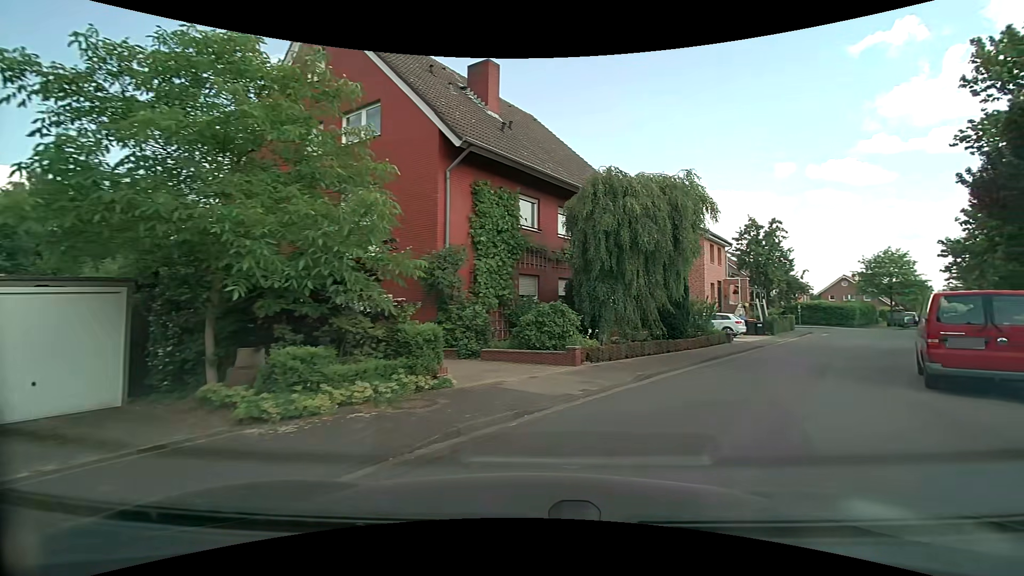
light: Day
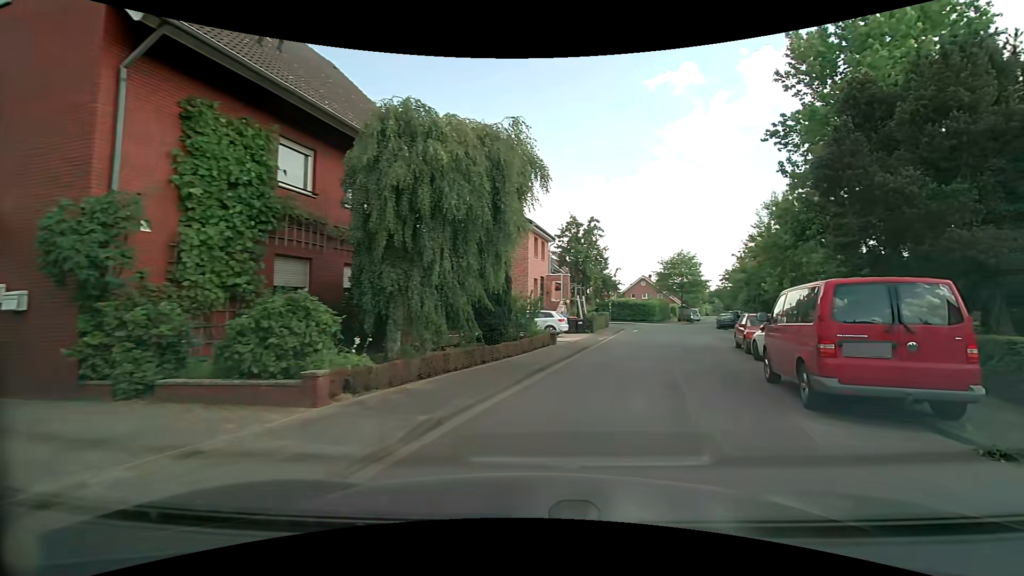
(+0.7, +4.9) m; +18°
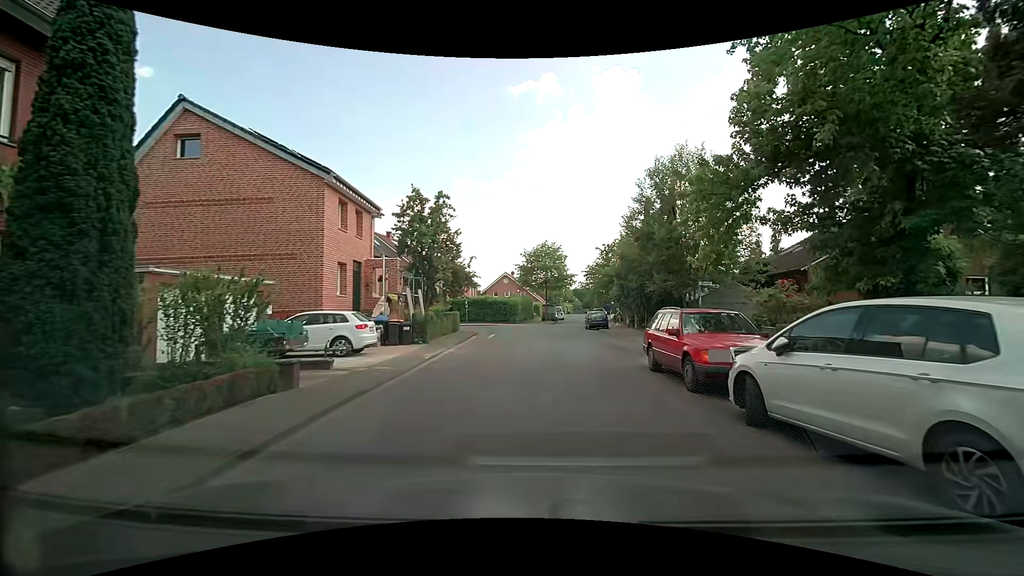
(+2.2, +10.6) m; +15°
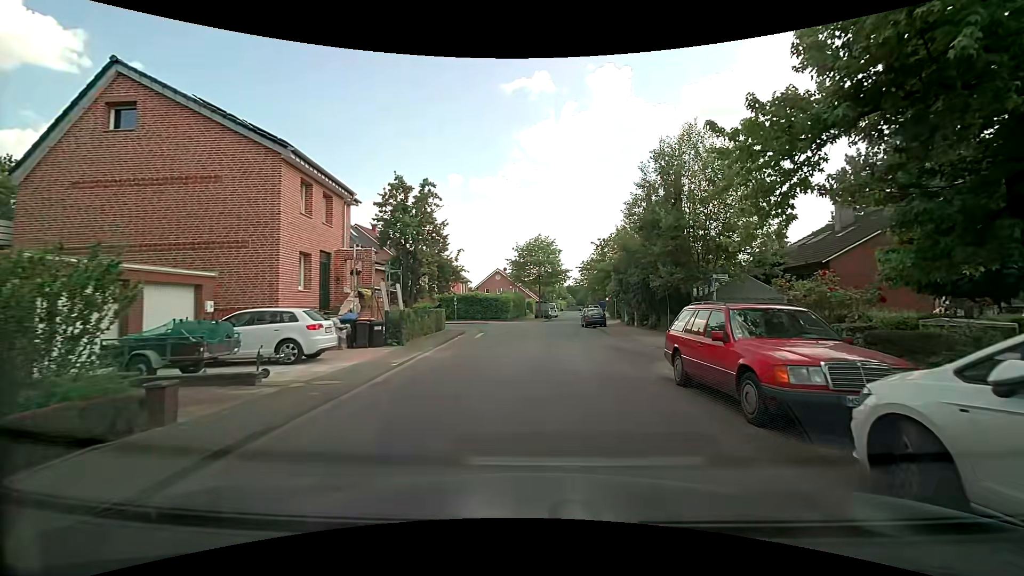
(+0.1, +2.8) m; +3°
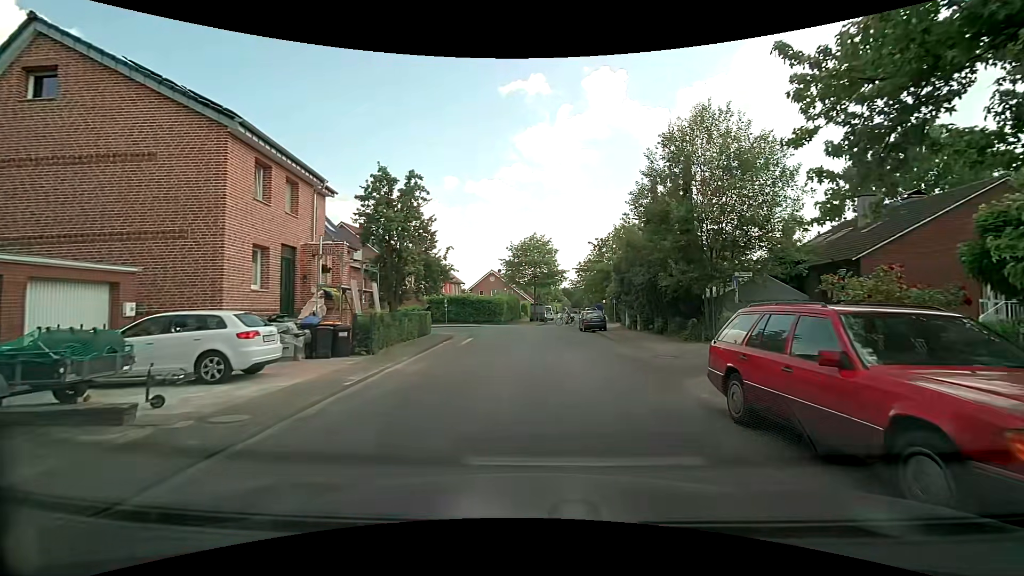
(0.0, +2.7) m; 0°
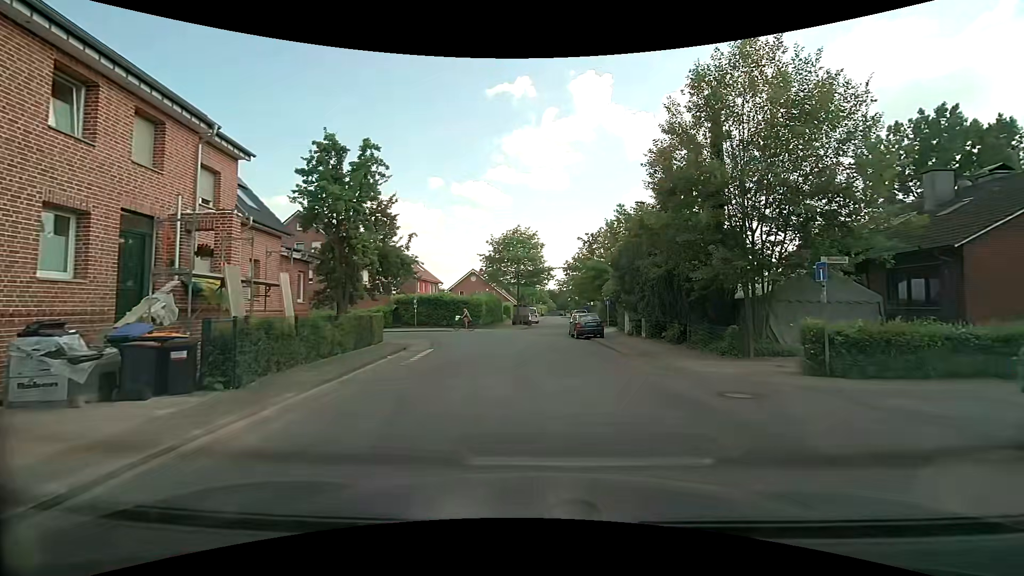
(+0.1, +6.2) m; +2°
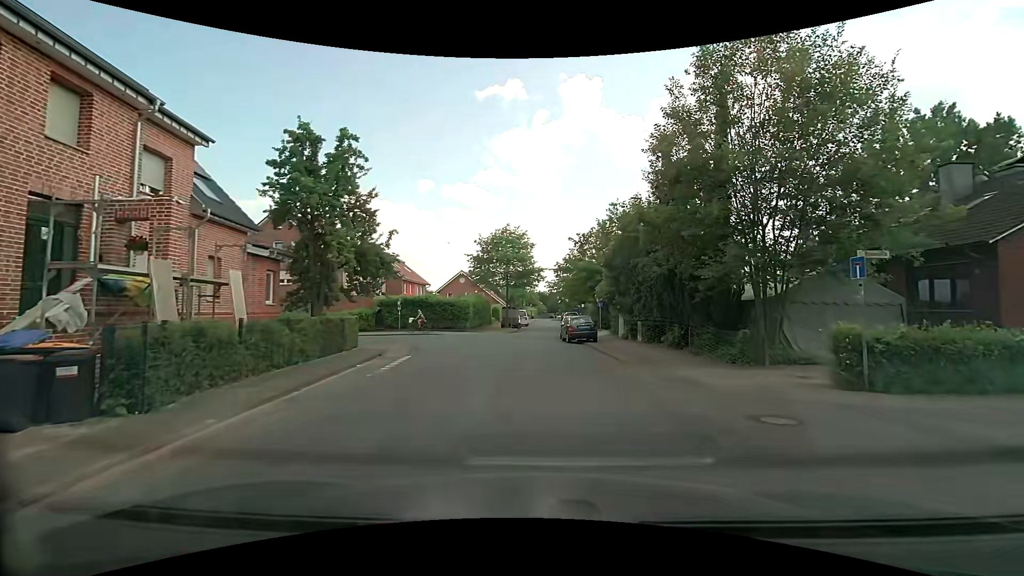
(0.0, +1.8) m; +2°
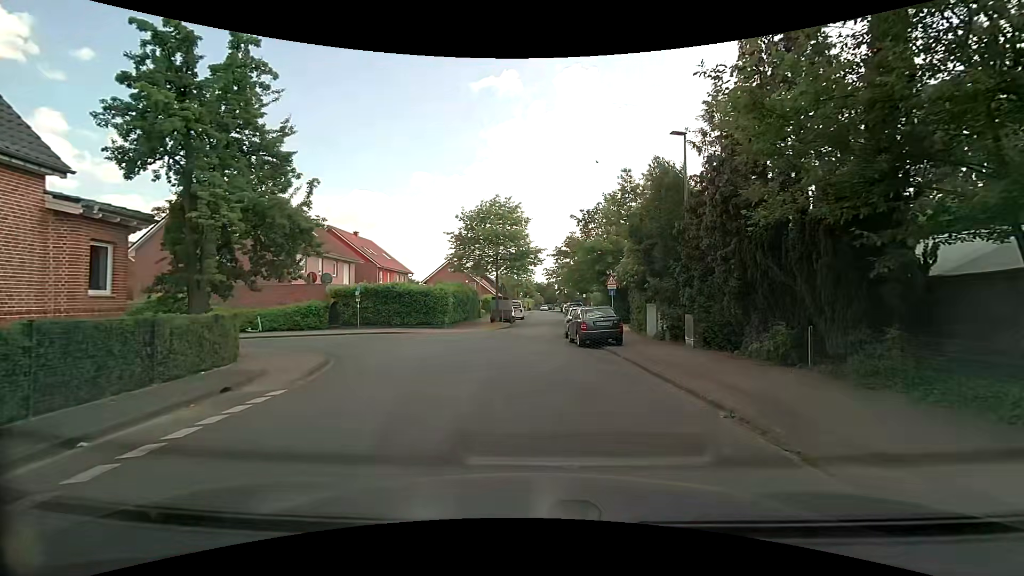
(-0.1, +8.8) m; +1°
